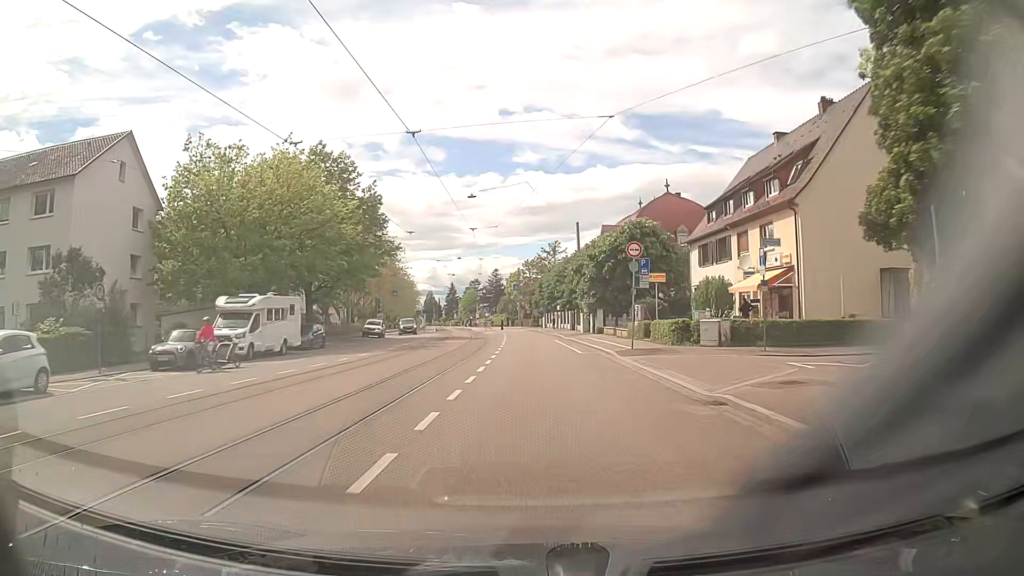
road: tertiary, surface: asphalt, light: Day
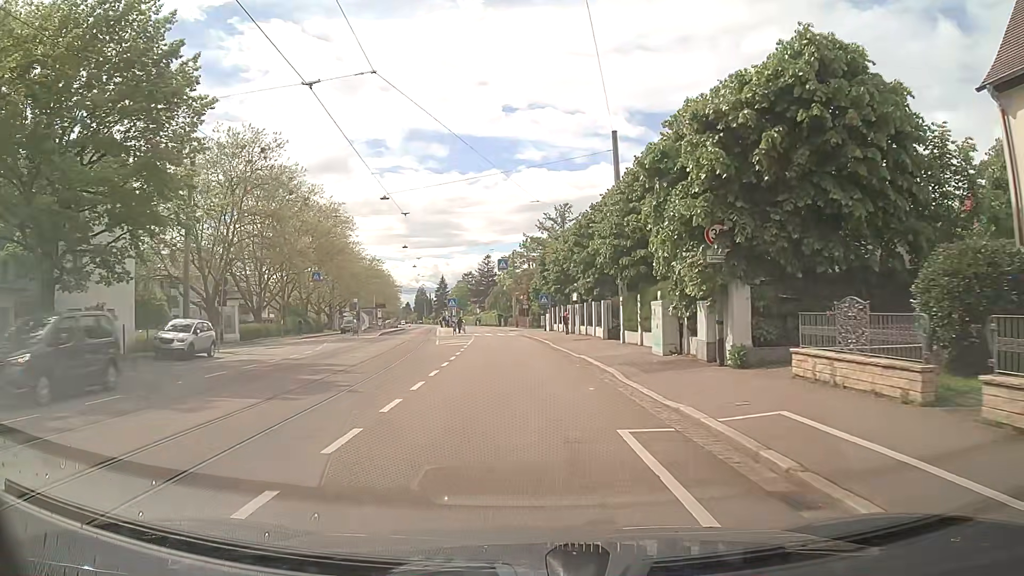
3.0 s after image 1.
(+0.2, +34.5) m; 0°
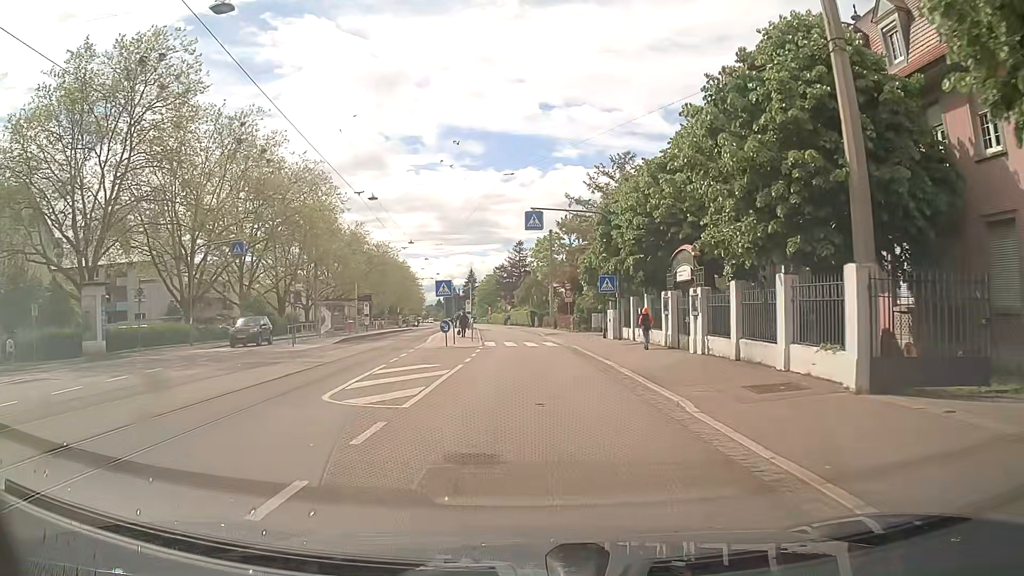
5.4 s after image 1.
(-0.7, +23.5) m; -3°
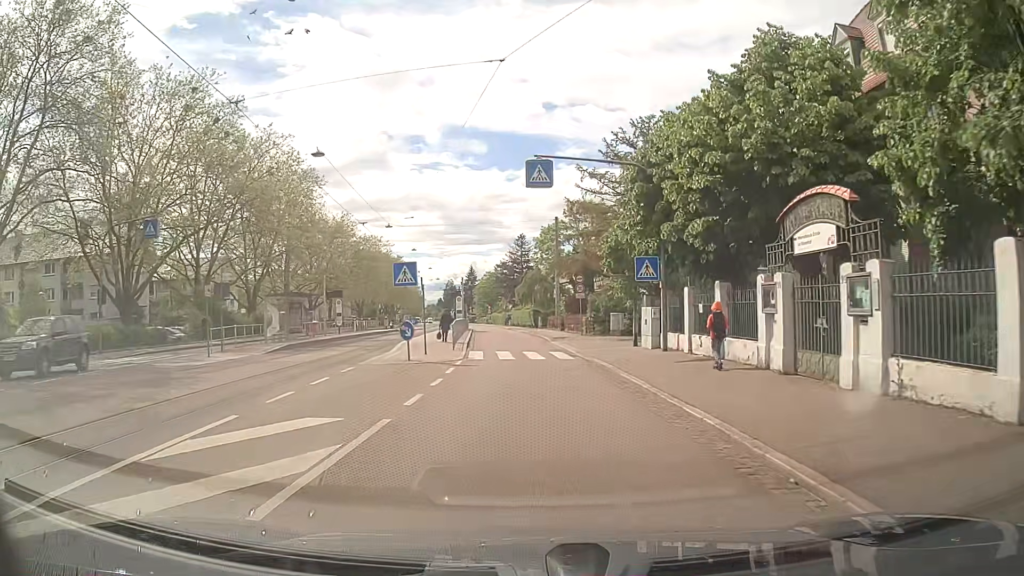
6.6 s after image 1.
(-0.1, +9.9) m; 0°
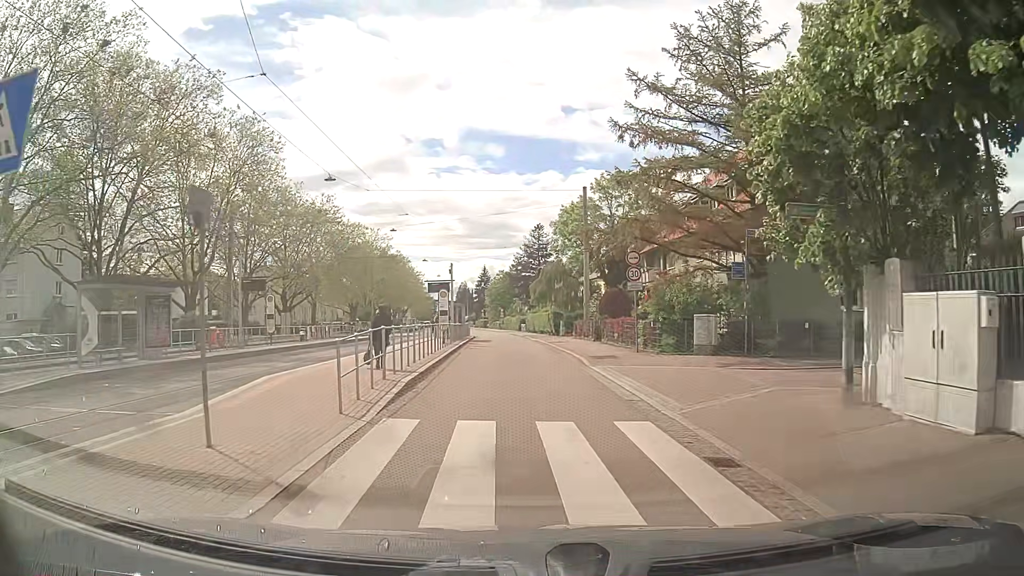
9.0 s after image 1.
(-0.2, +17.3) m; -2°
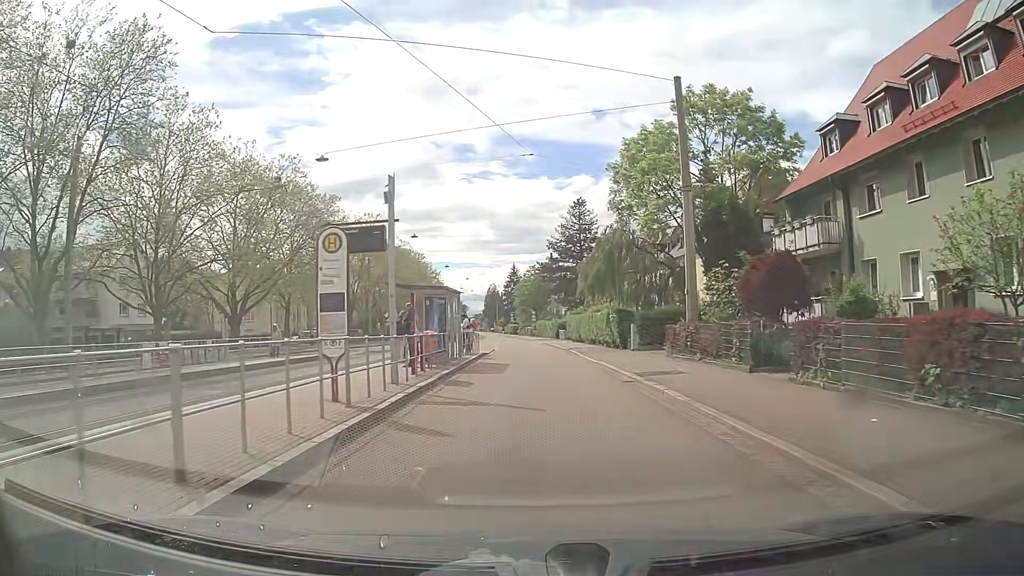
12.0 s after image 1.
(-0.6, +24.3) m; -3°
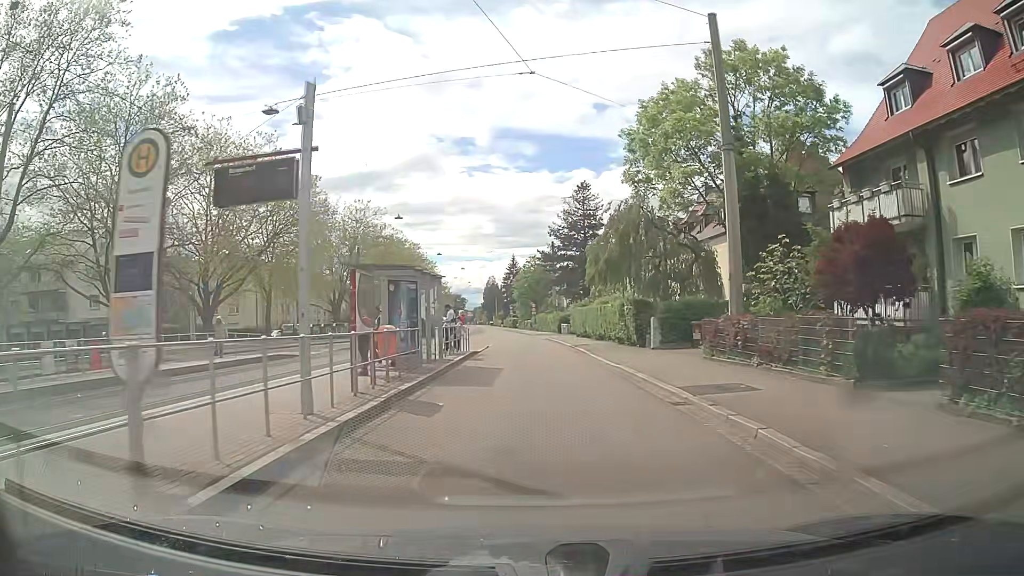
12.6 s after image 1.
(0.0, +5.8) m; 0°
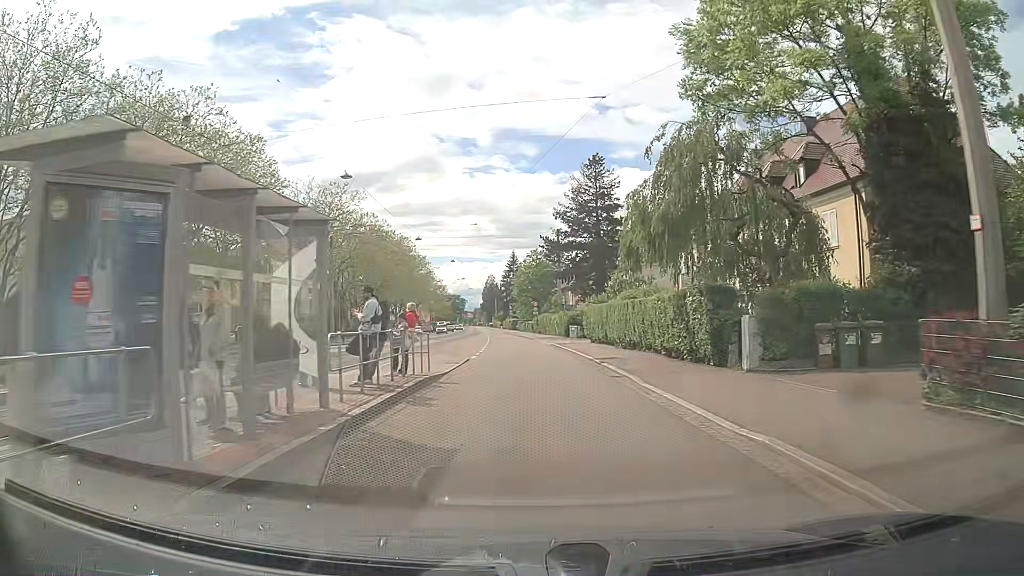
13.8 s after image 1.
(0.0, +12.5) m; 0°
(0, +10) (0, +20) (0, +30) (-1, +40) (-1, +50) (-2, +60) (-3, +70) (-4, +80) (-4, +90) (-5, +100) m
